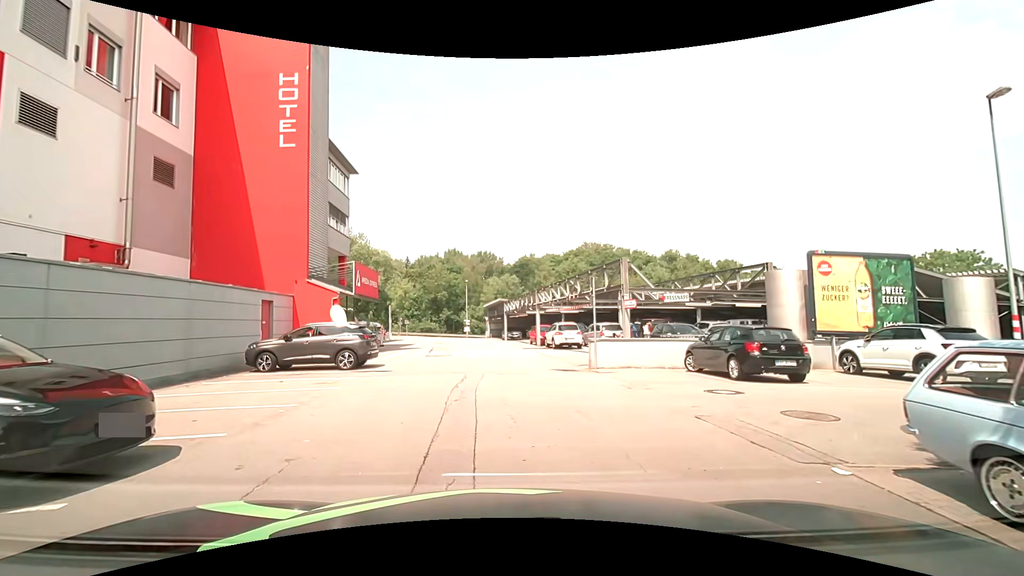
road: service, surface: asphalt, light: Day
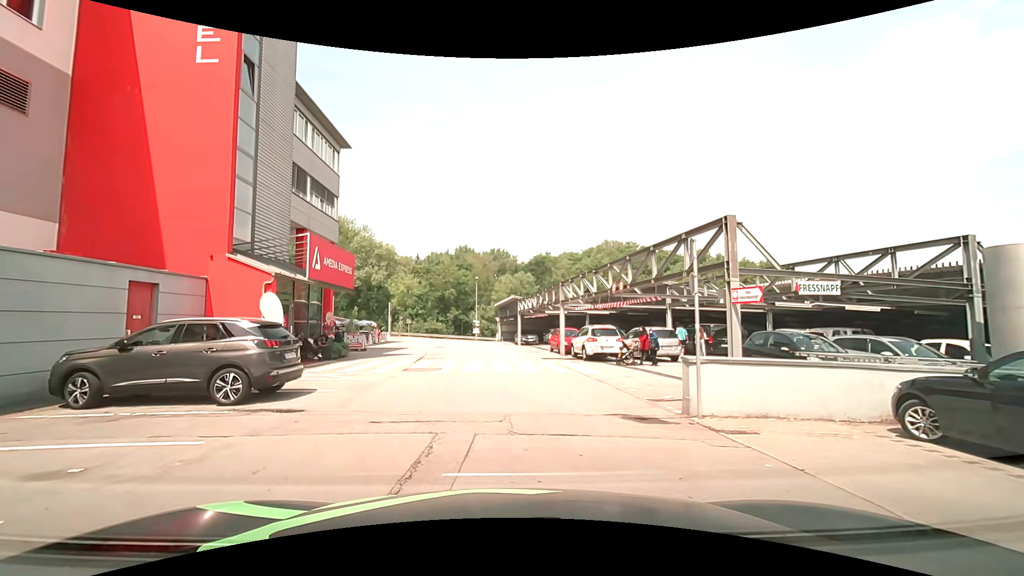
(+0.1, +8.1) m; -2°
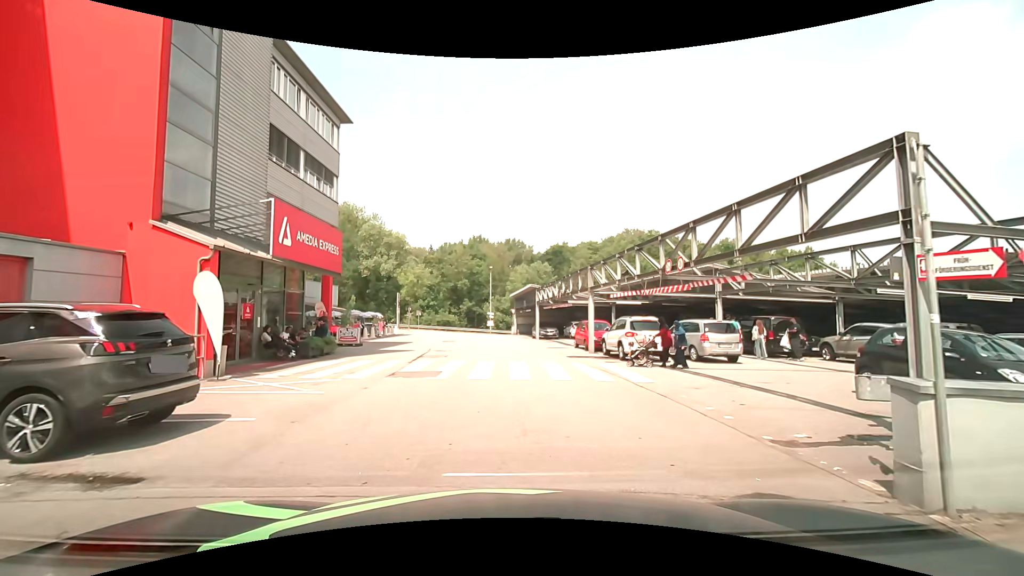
(+0.1, +4.4) m; 0°
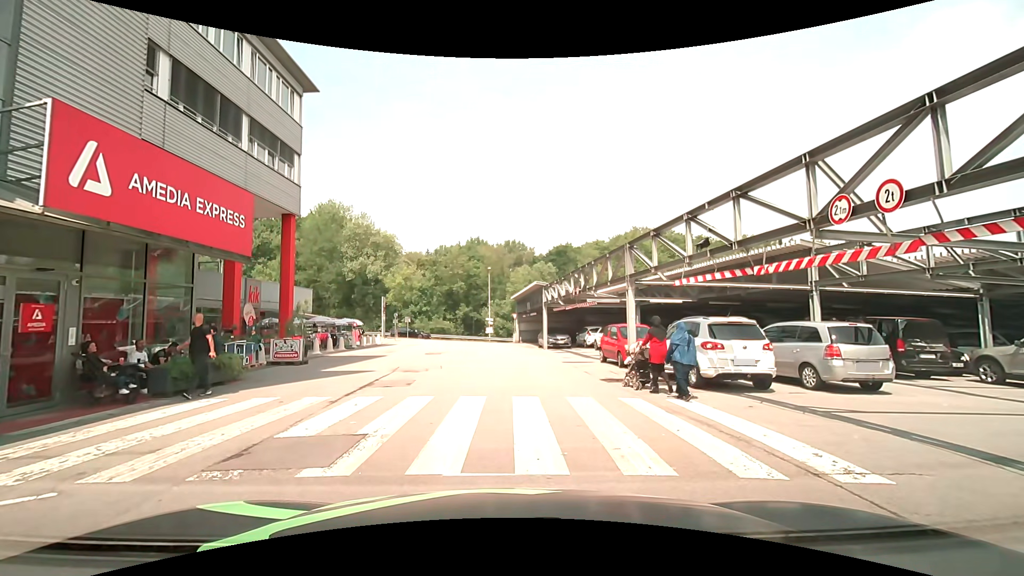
(+0.1, +7.0) m; -2°
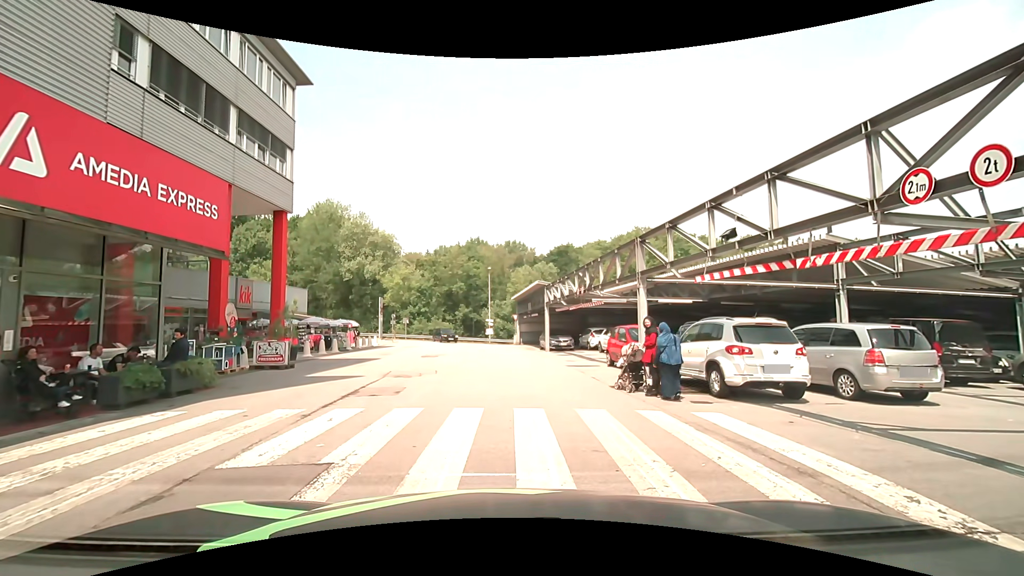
(0.0, +1.2) m; 0°
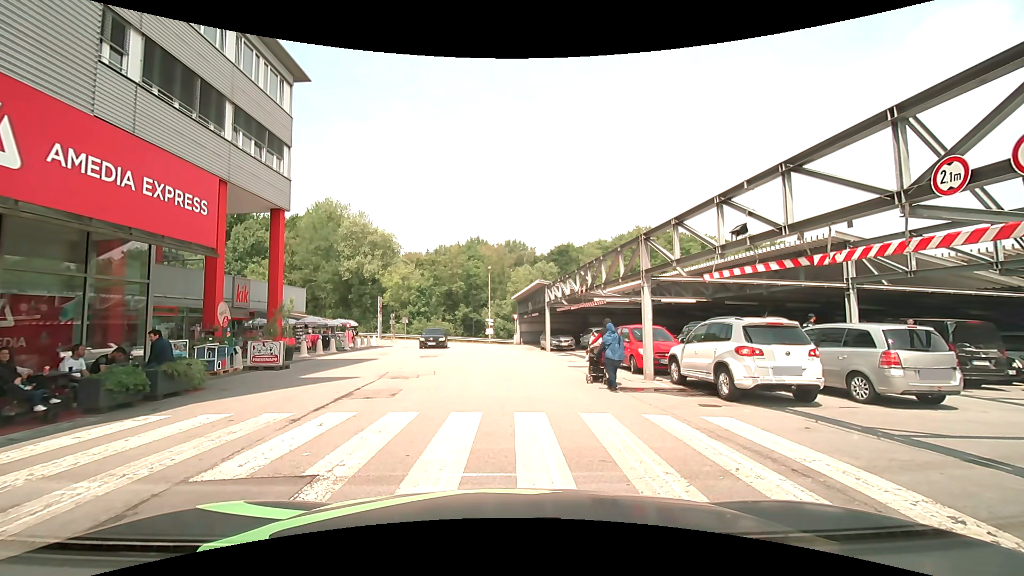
(0.0, +0.5) m; 0°
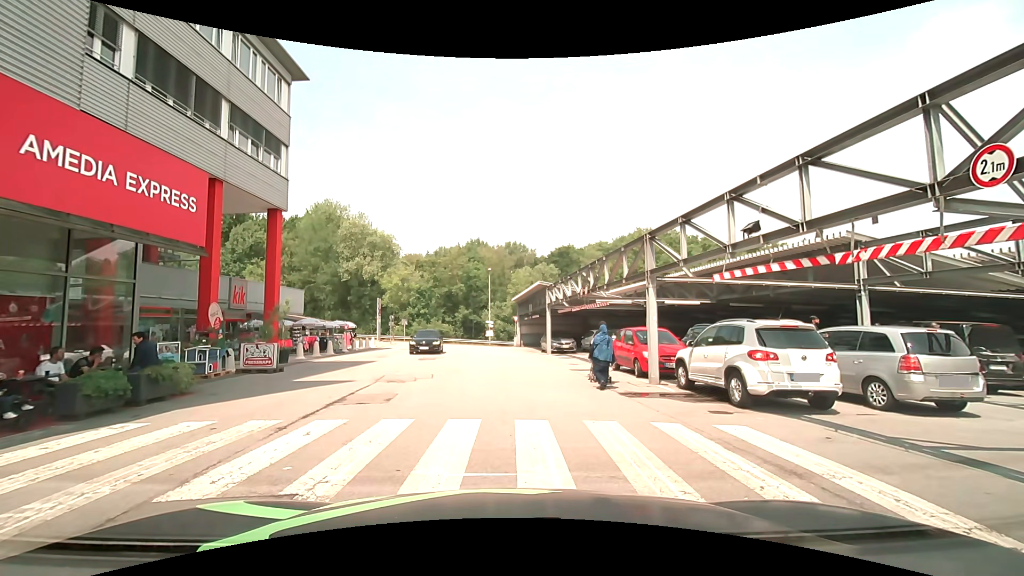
(0.0, +0.5) m; 0°
